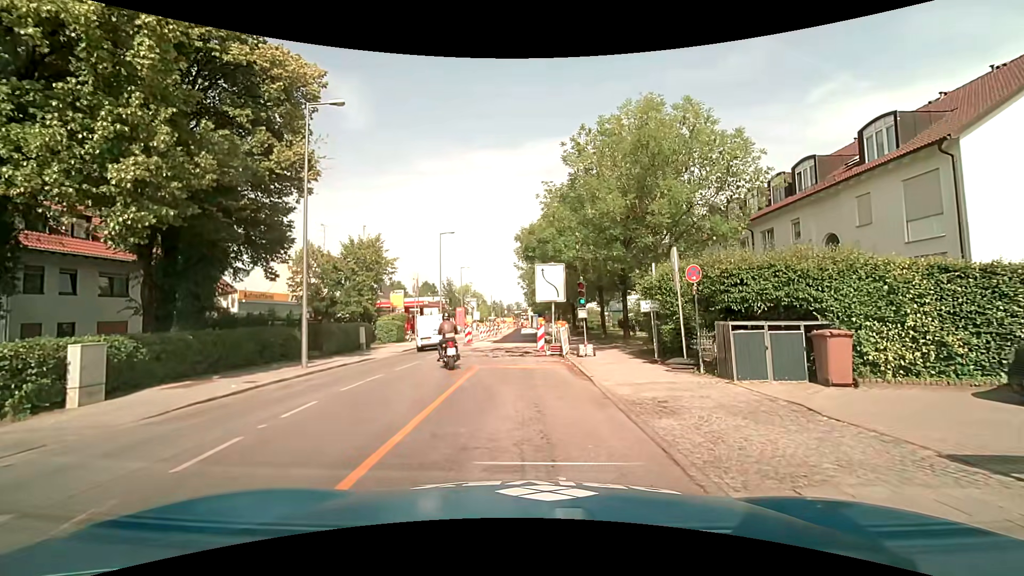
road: tertiary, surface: asphalt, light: Day
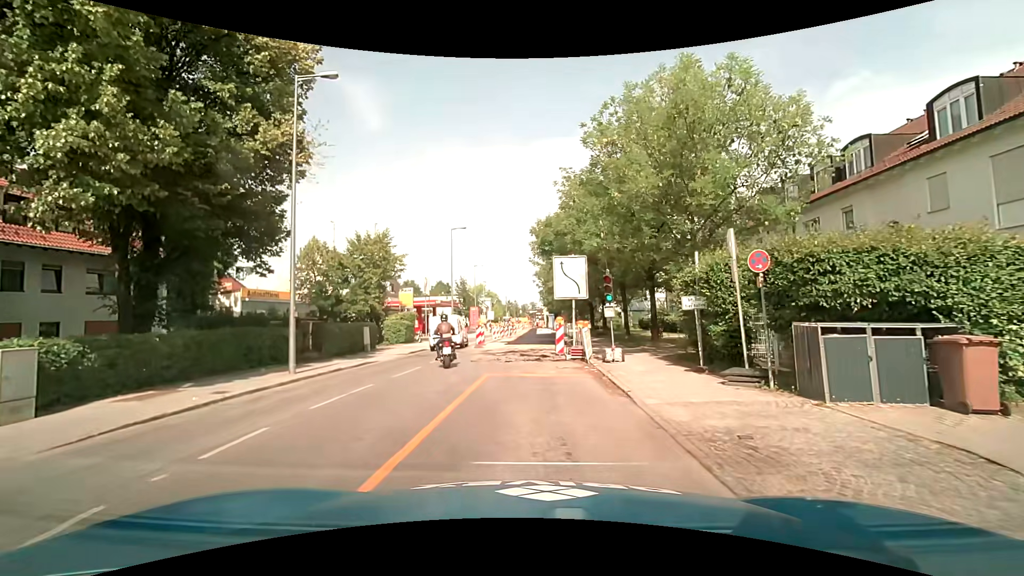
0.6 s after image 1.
(0.0, +2.5) m; -2°
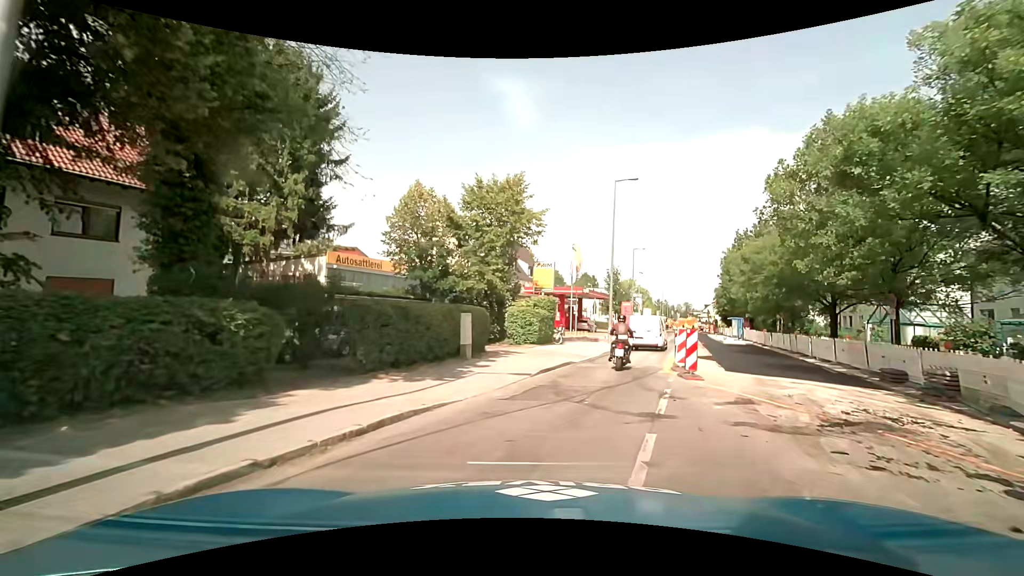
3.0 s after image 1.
(-2.7, +15.0) m; -17°
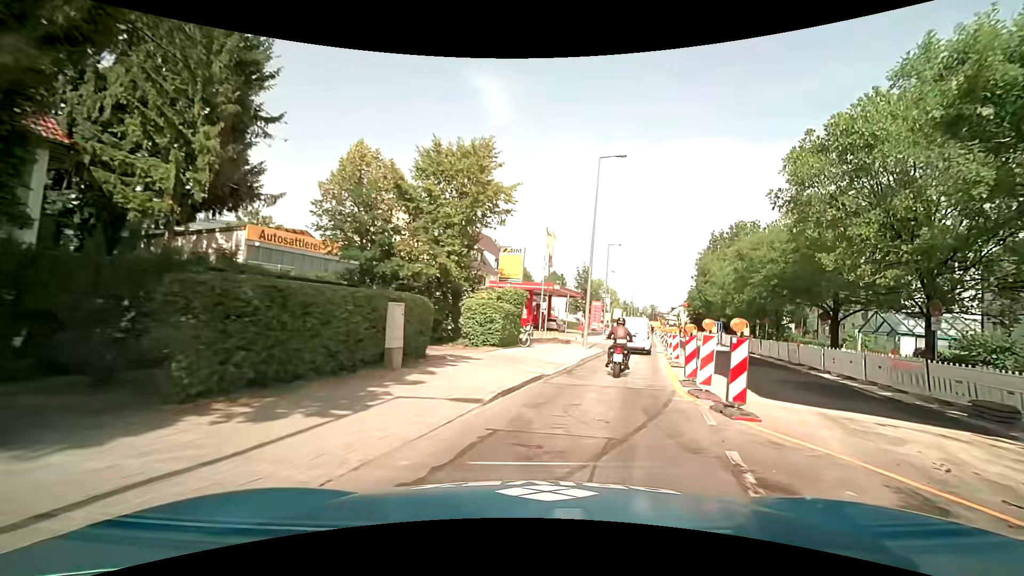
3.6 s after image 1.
(+0.1, +5.0) m; +4°
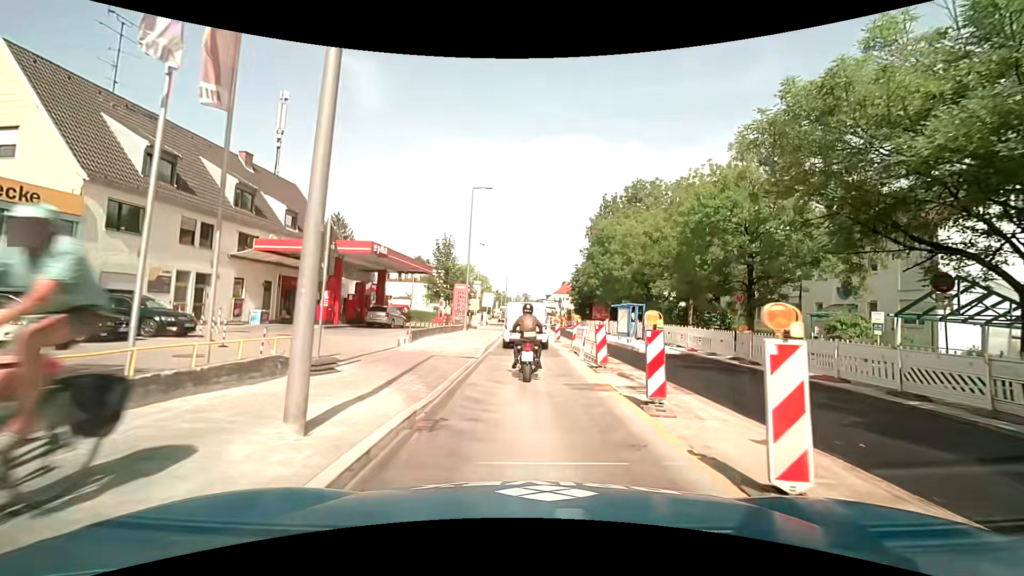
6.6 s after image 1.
(+3.6, +21.1) m; +14°
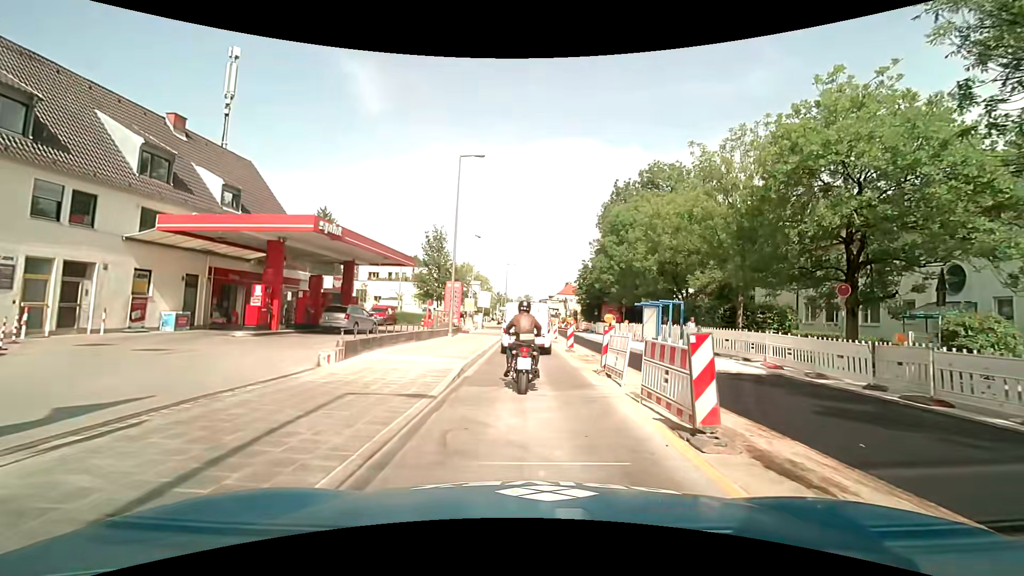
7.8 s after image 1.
(+0.1, +7.5) m; -1°
(0, +10) (0, +20) (+1, +30) (+1, +40) (+1, +50) (0, +60) (-1, +70) (0, +80) (+4, +89) (+4, +99) m
